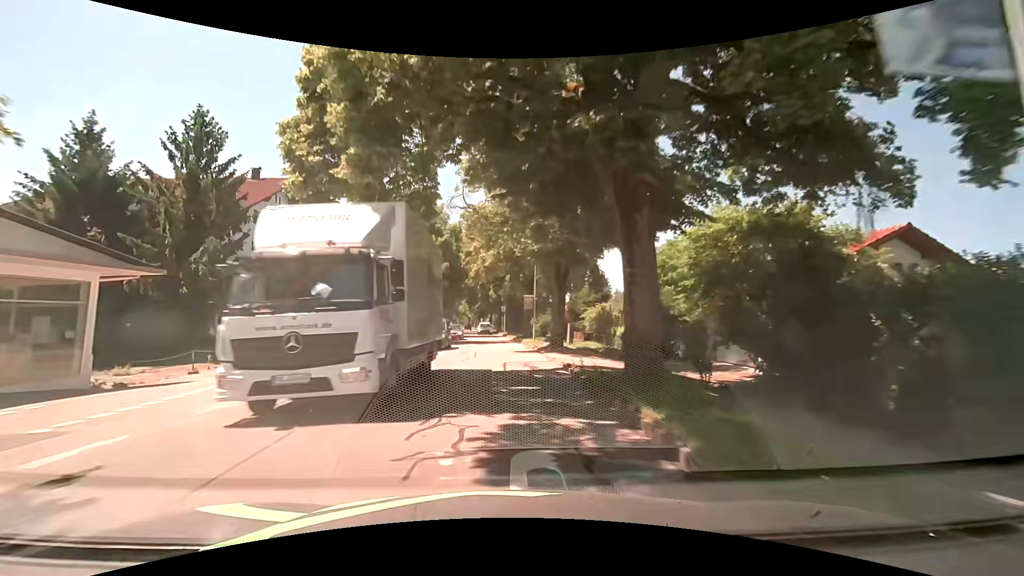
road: unclassified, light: Day
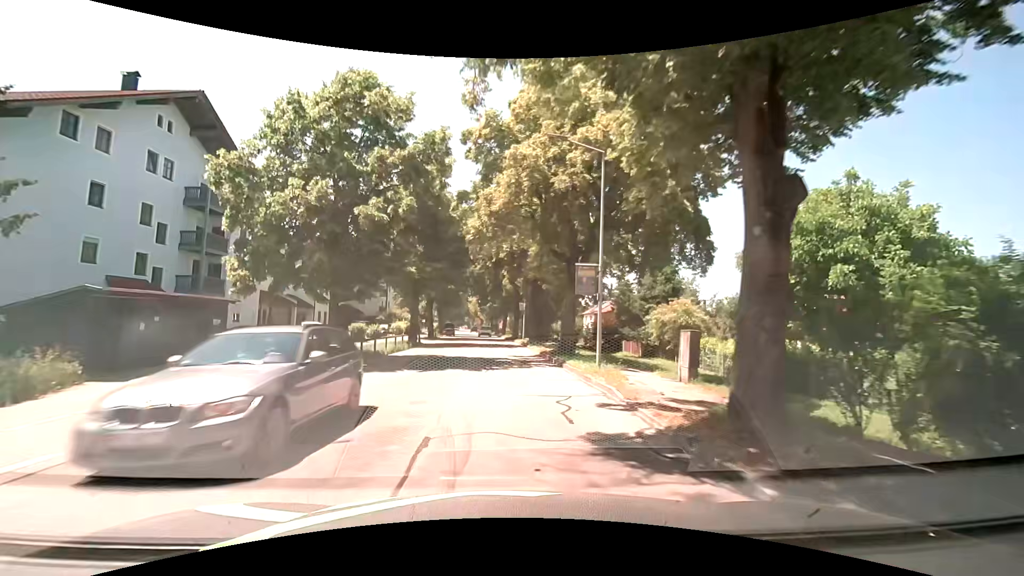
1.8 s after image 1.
(-0.4, +18.7) m; -2°
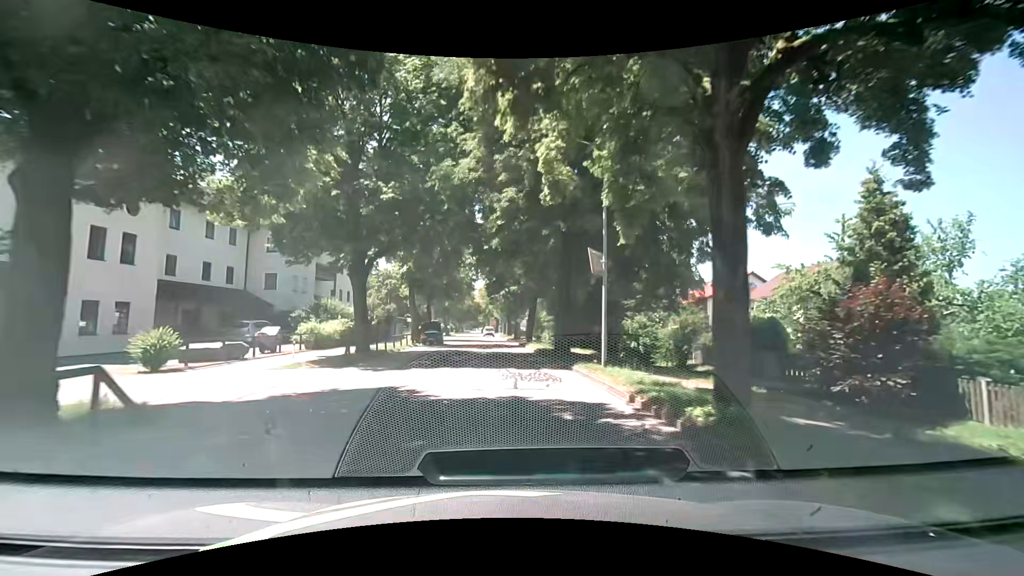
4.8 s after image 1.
(-0.4, +31.8) m; -3°
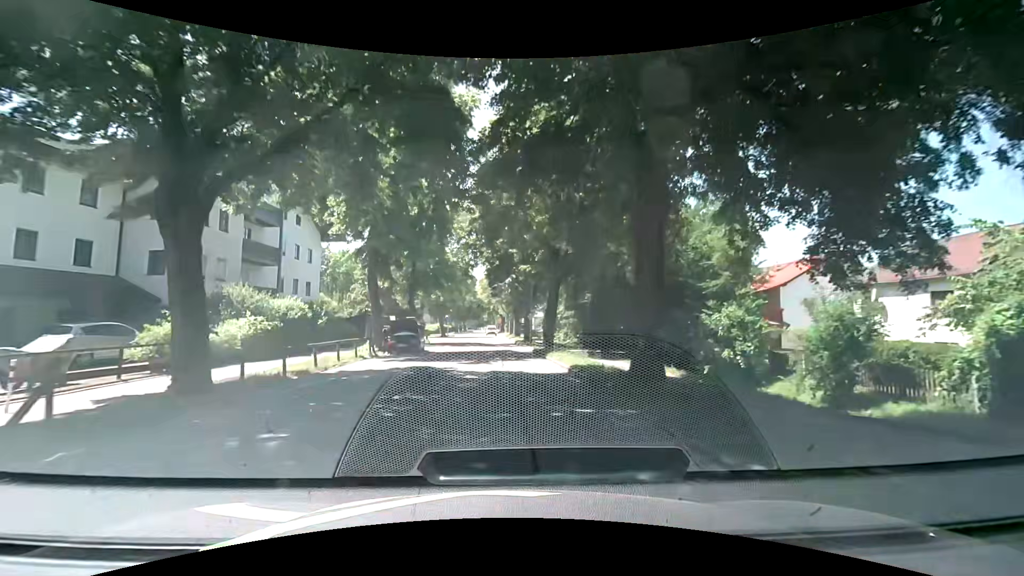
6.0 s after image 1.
(+0.1, +13.1) m; 0°
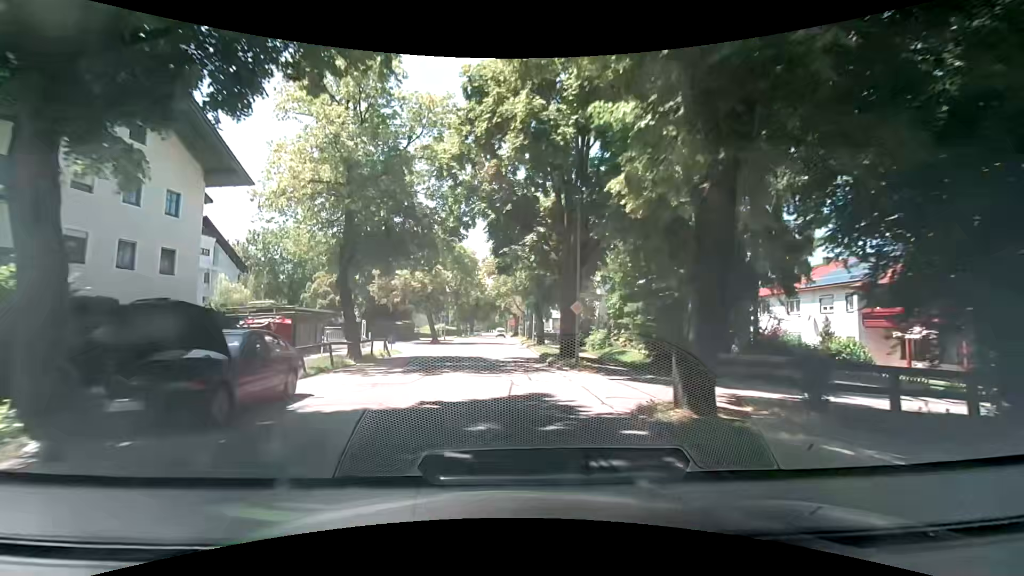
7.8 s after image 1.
(-0.2, +19.6) m; -2°
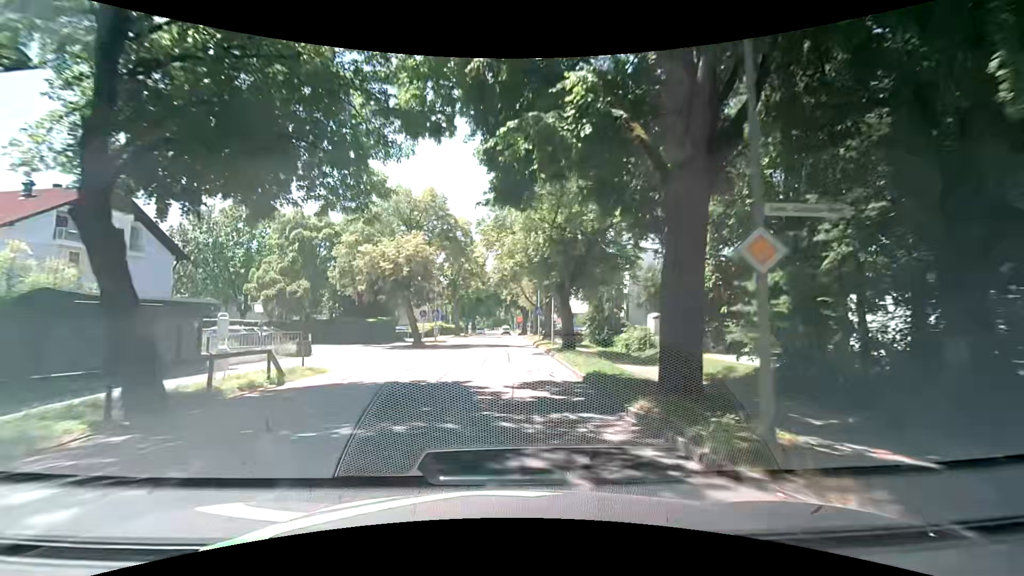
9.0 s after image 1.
(0.0, +13.1) m; -1°
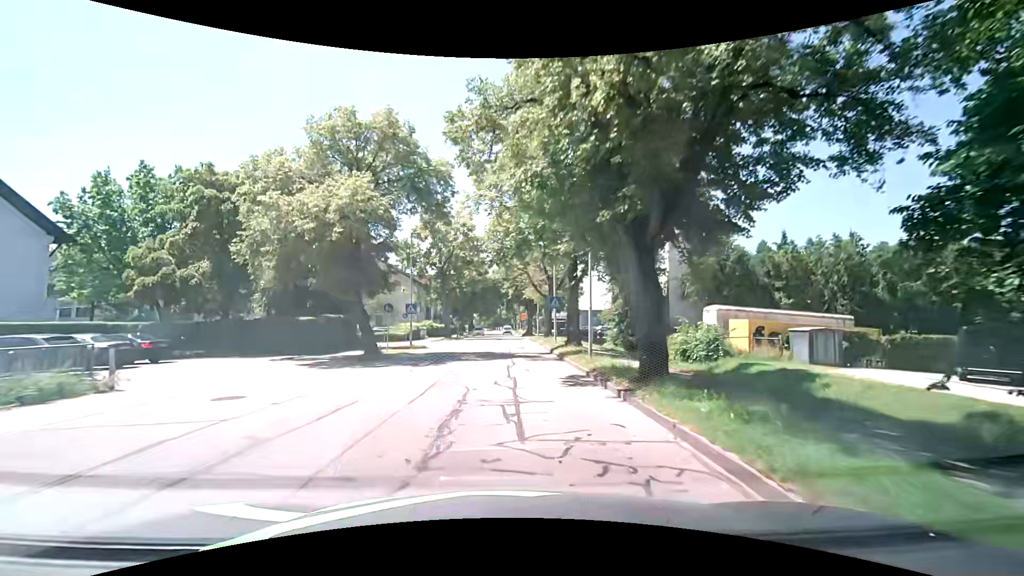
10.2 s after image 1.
(0.0, +13.2) m; +1°
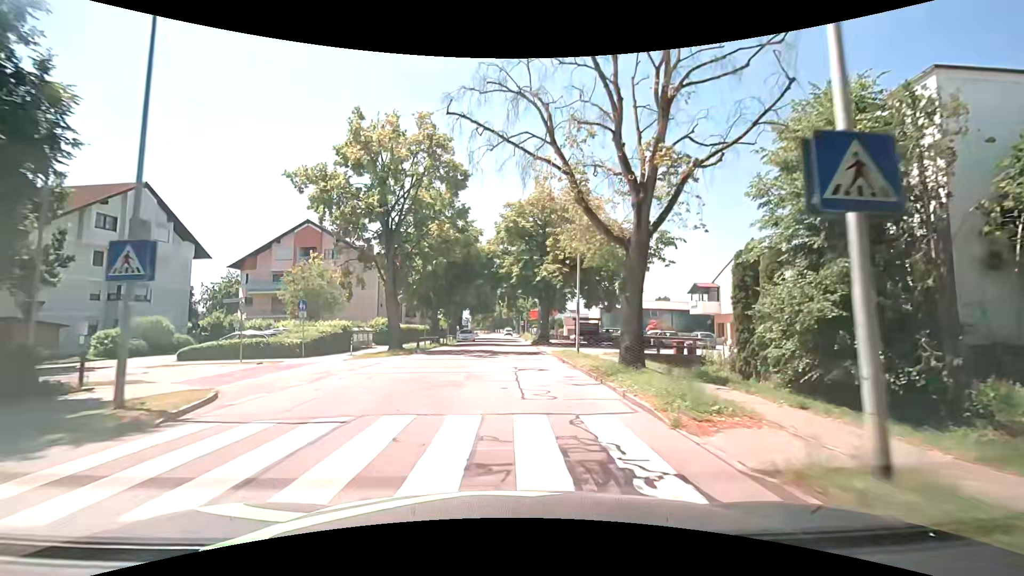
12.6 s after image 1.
(-0.3, +26.6) m; 0°
(0, +10) (0, +20) (-1, +30) (-1, +40) (-1, +50) (-1, +60) (-1, +70) (-2, +80) (-2, +90) (-2, +100) m
